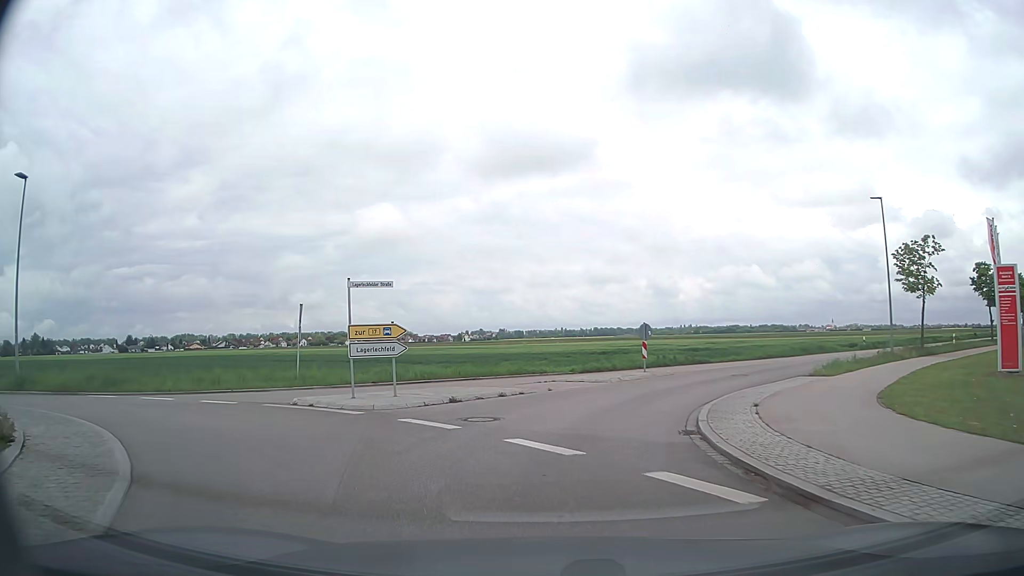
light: Day
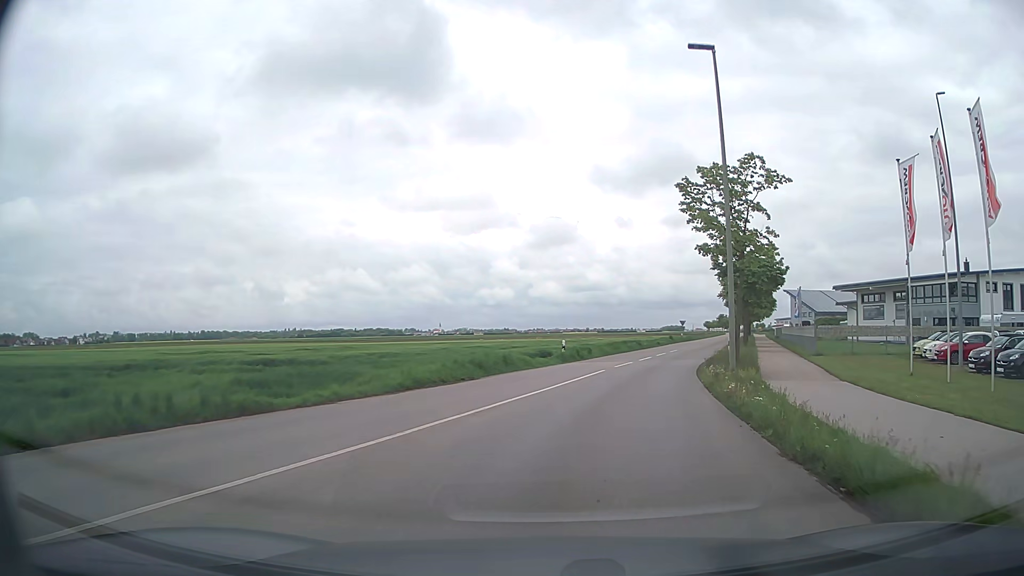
(+5.6, +22.3) m; +34°
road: tertiary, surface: asphalt
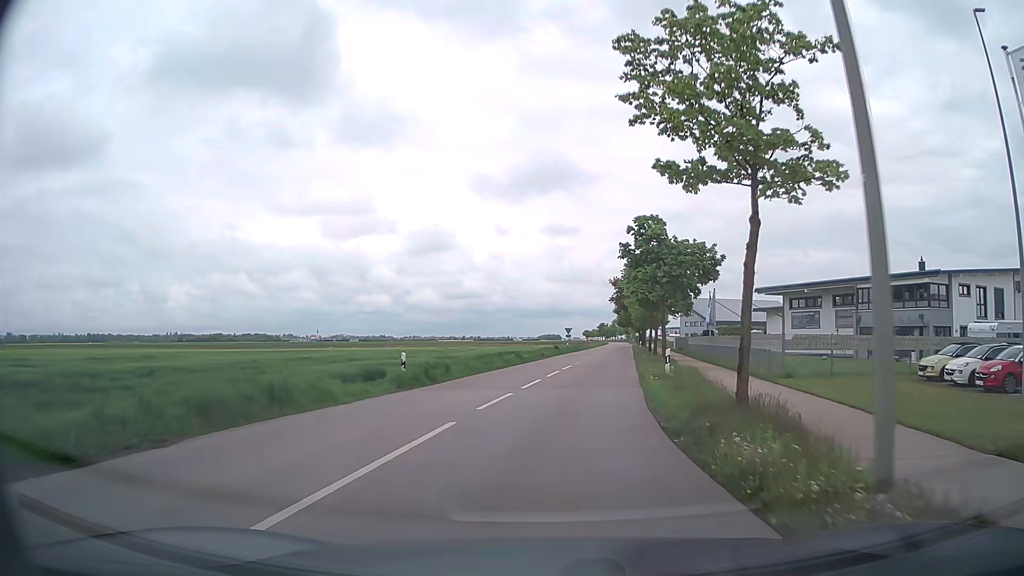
(+1.1, +12.4) m; +10°
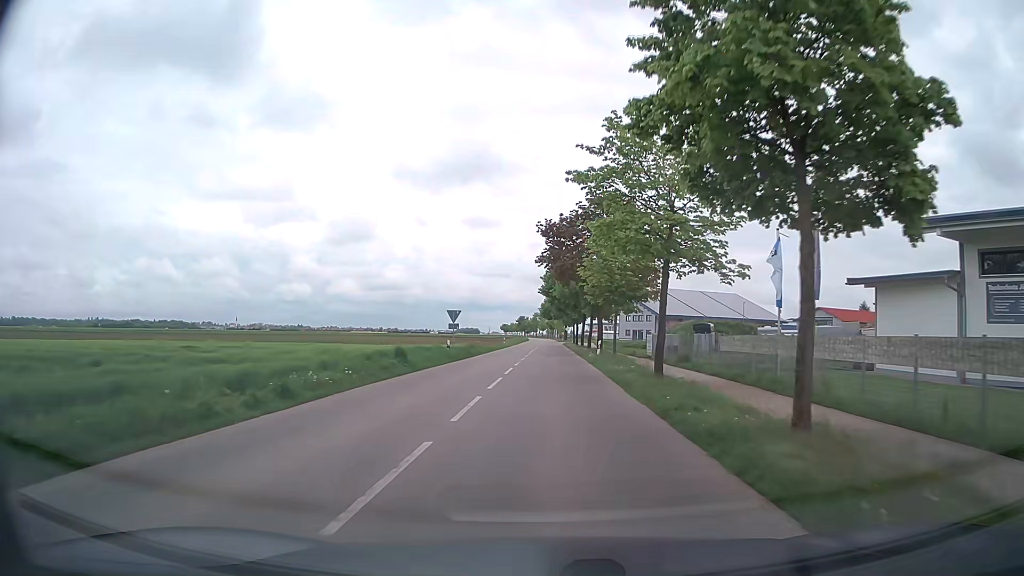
(+3.2, +38.8) m; +7°
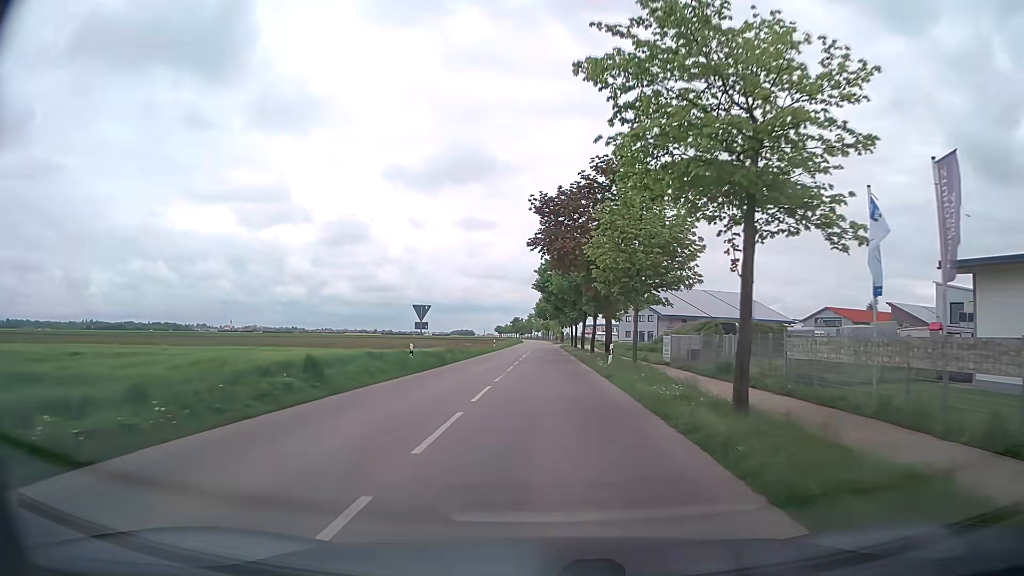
(0.0, +9.0) m; 0°
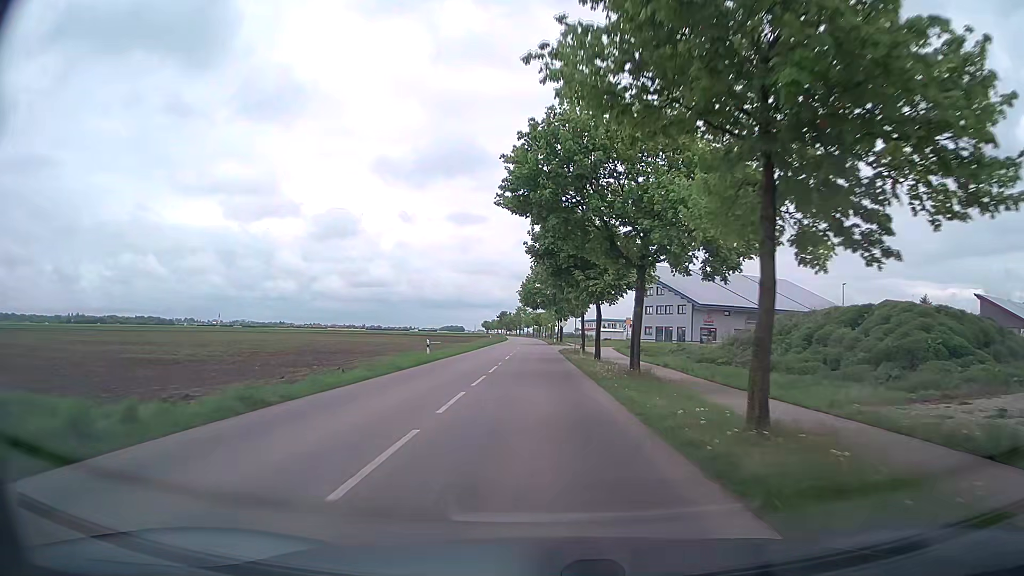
(+0.5, +38.6) m; +1°
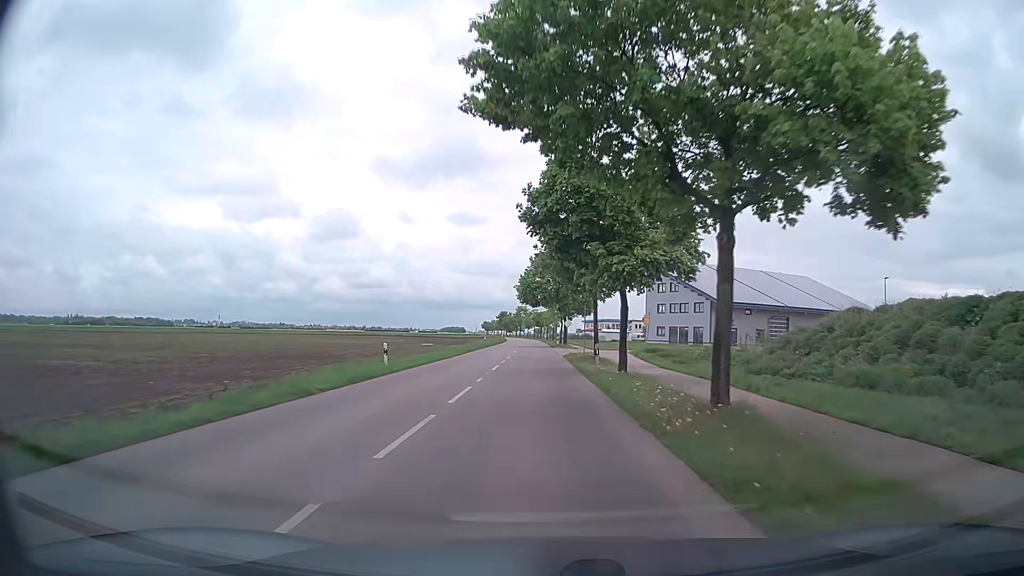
(0.0, +10.2) m; 0°
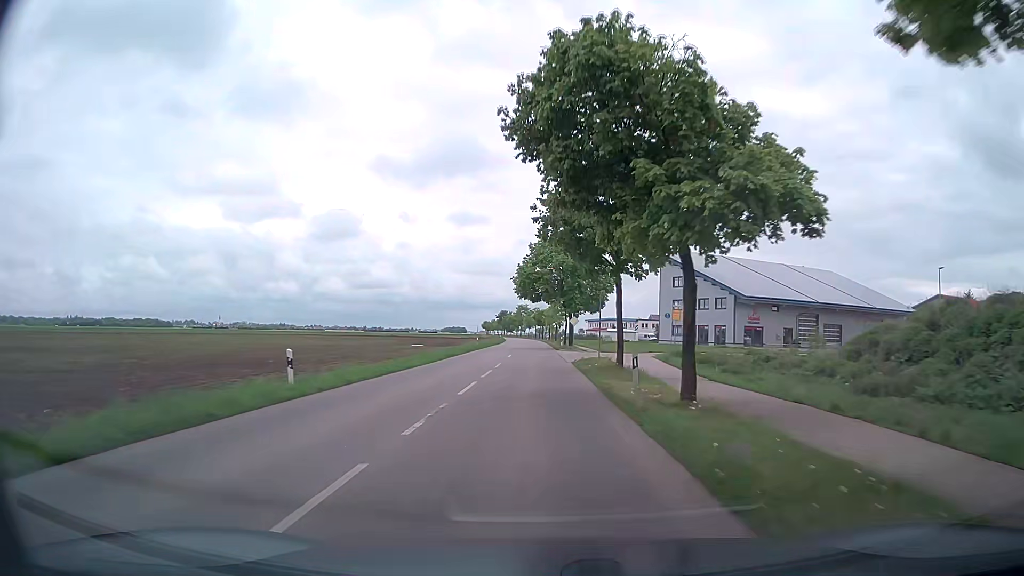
(0.0, +10.4) m; 0°
(0, +10) (0, +20) (0, +30) (0, +40) (0, +50) (0, +60) (-1, +70) (-1, +80) (-1, +90) (-1, +100) m
